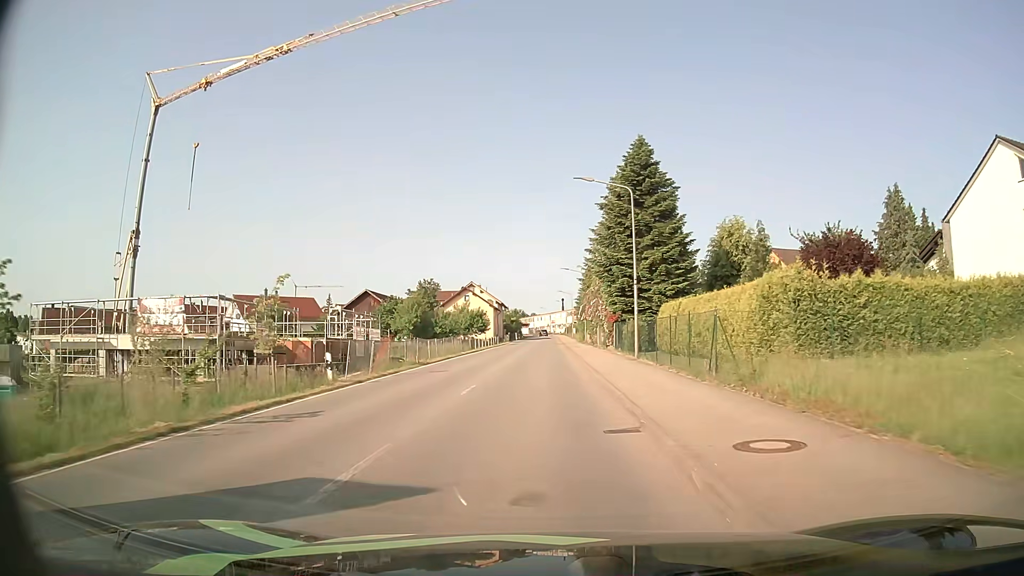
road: tertiary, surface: asphalt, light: Day
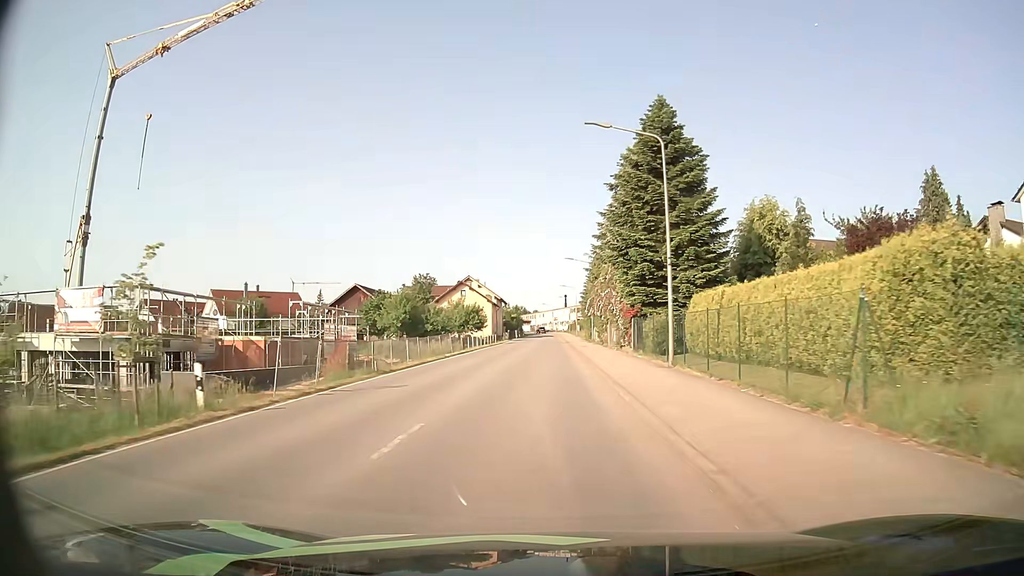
(0.0, +7.3) m; 0°
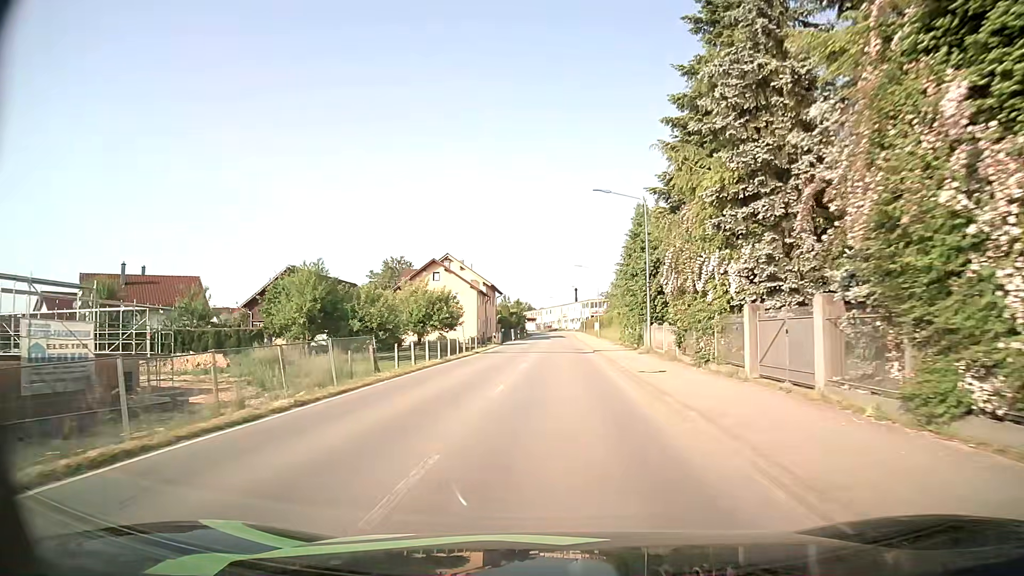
(-0.4, +29.7) m; -1°
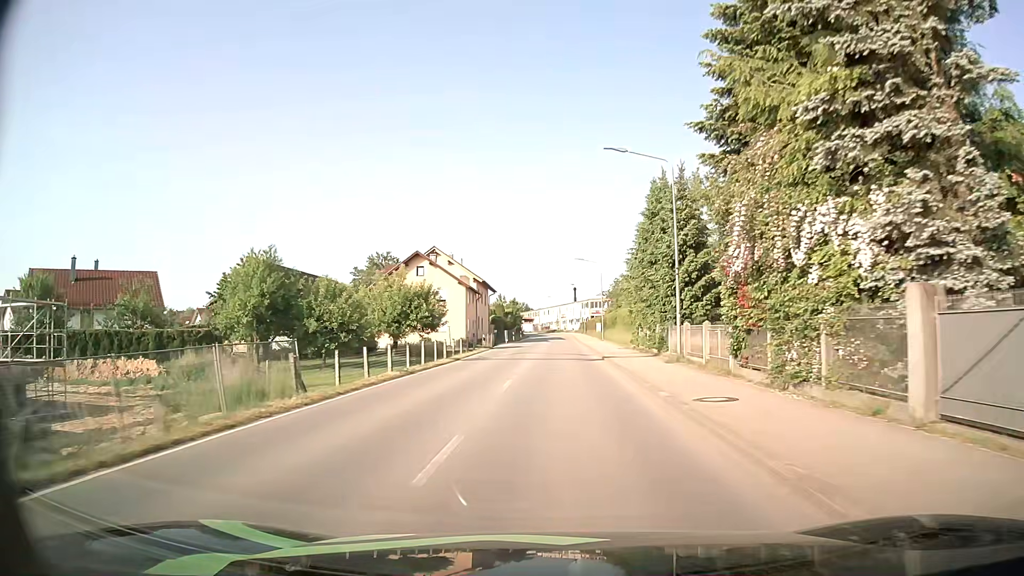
(-0.1, +7.5) m; 0°
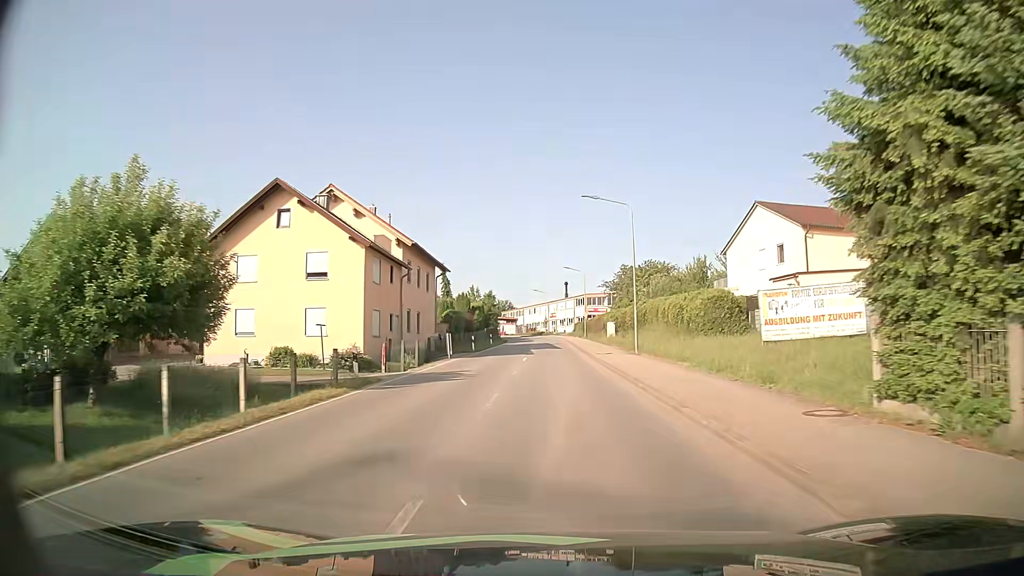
(+0.1, +30.4) m; +1°
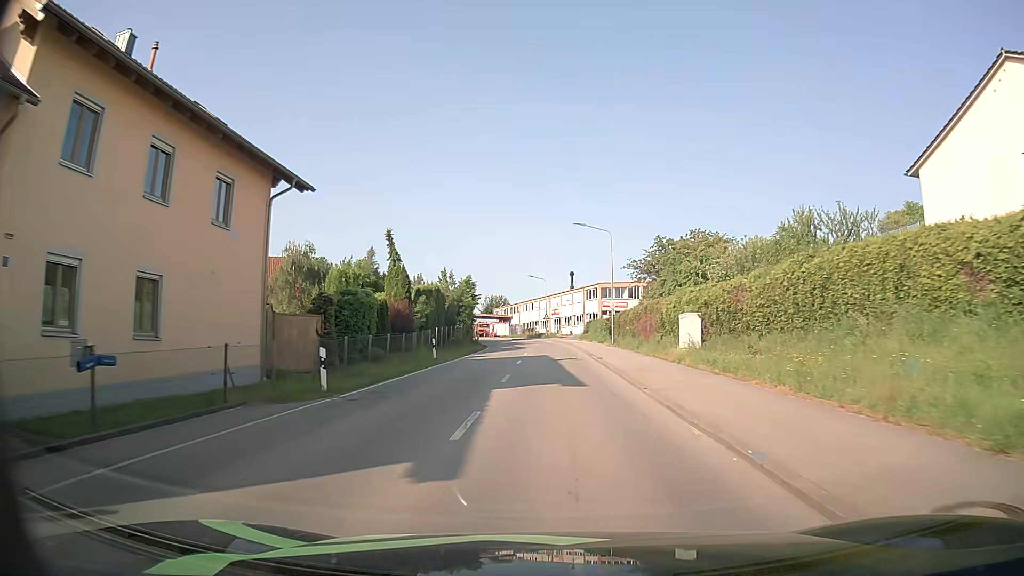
(+0.2, +30.2) m; 0°
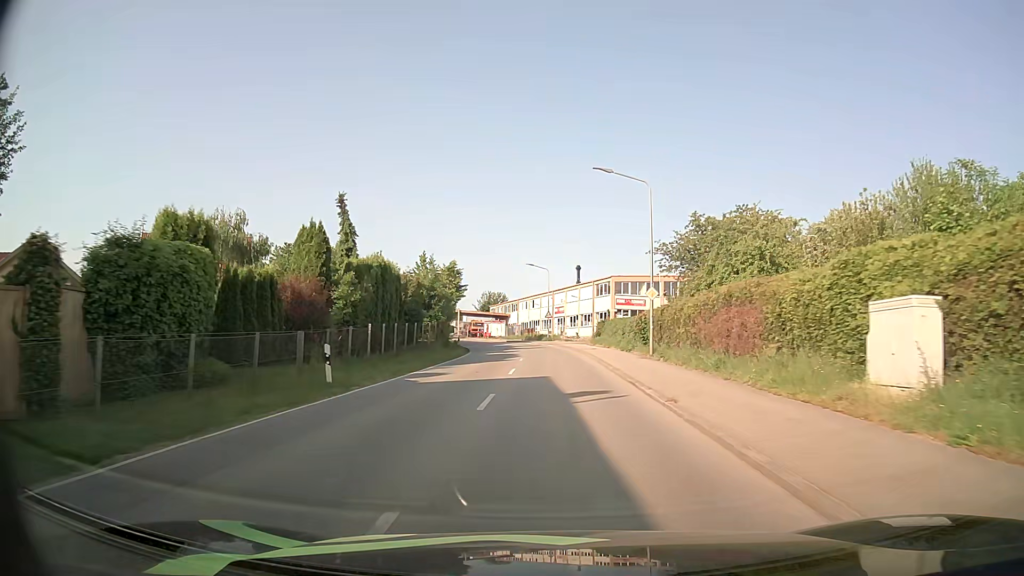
(-0.1, +15.0) m; 0°
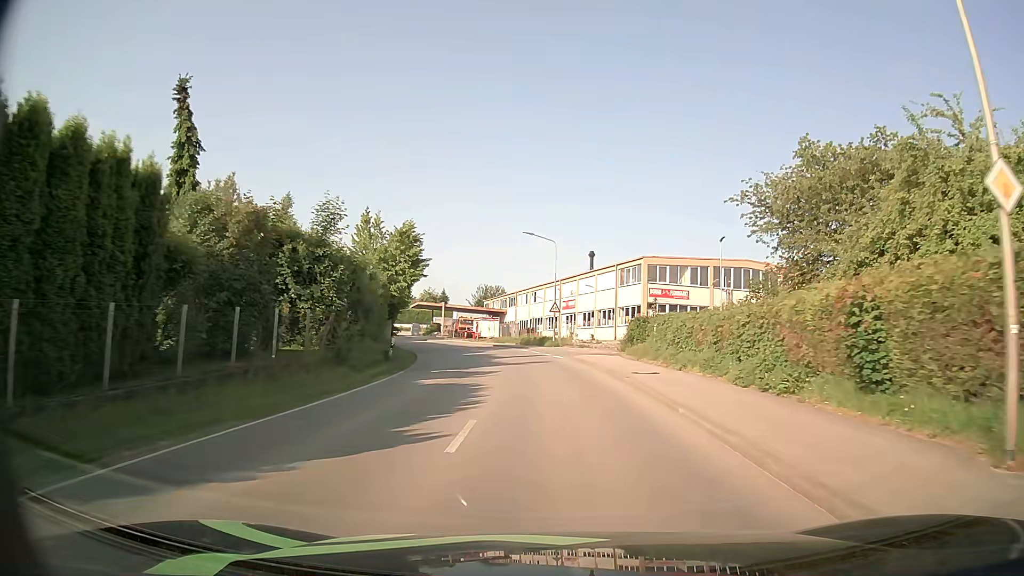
(-0.1, +21.8) m; 0°
(0, +10) (0, +20) (-1, +30) (-3, +40) (-6, +49) (-10, +59) (-14, +68) (-19, +76) (-24, +85) (-29, +94) m
